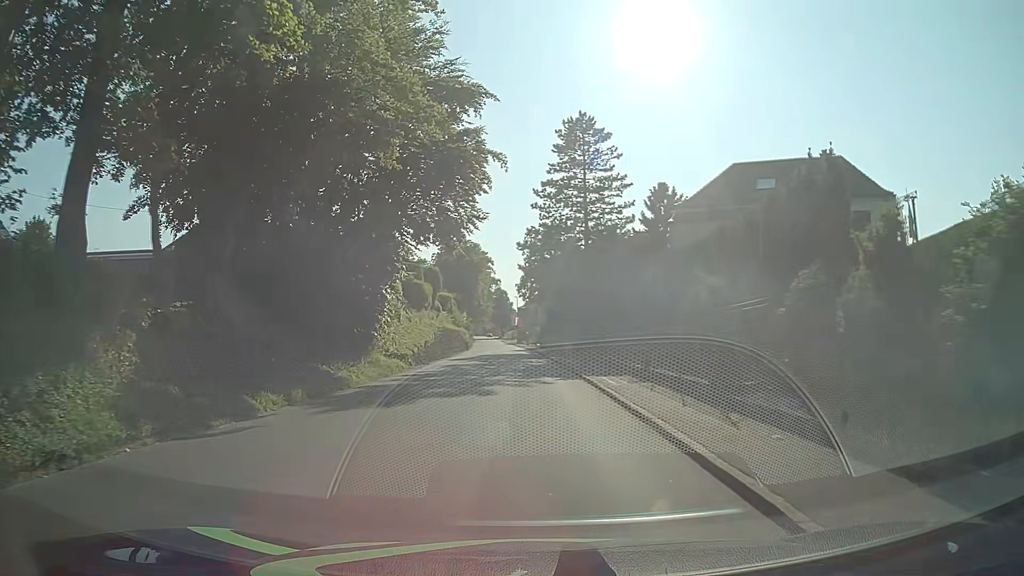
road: tertiary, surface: asphalt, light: Day
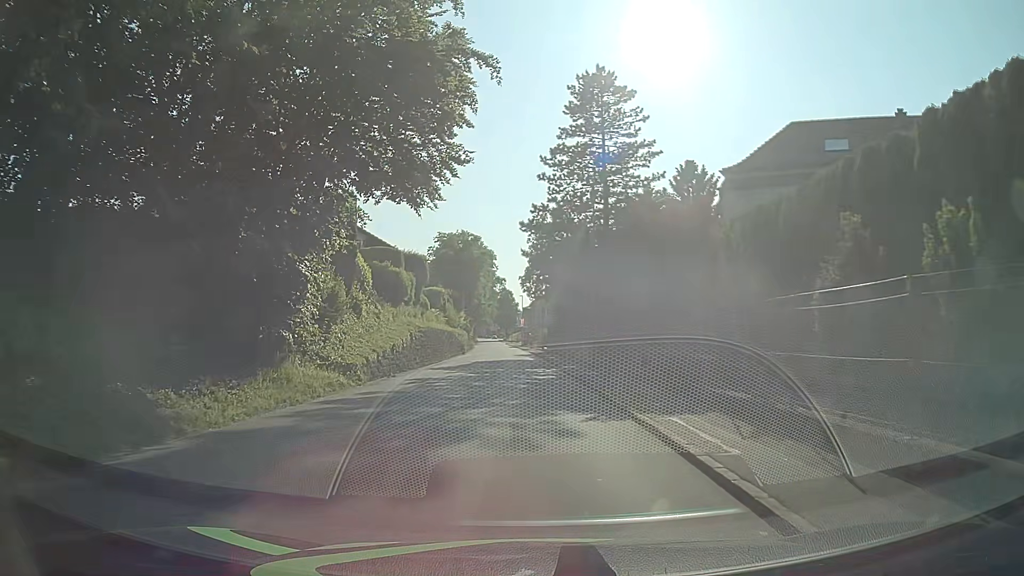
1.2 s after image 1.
(-0.1, +9.6) m; -3°
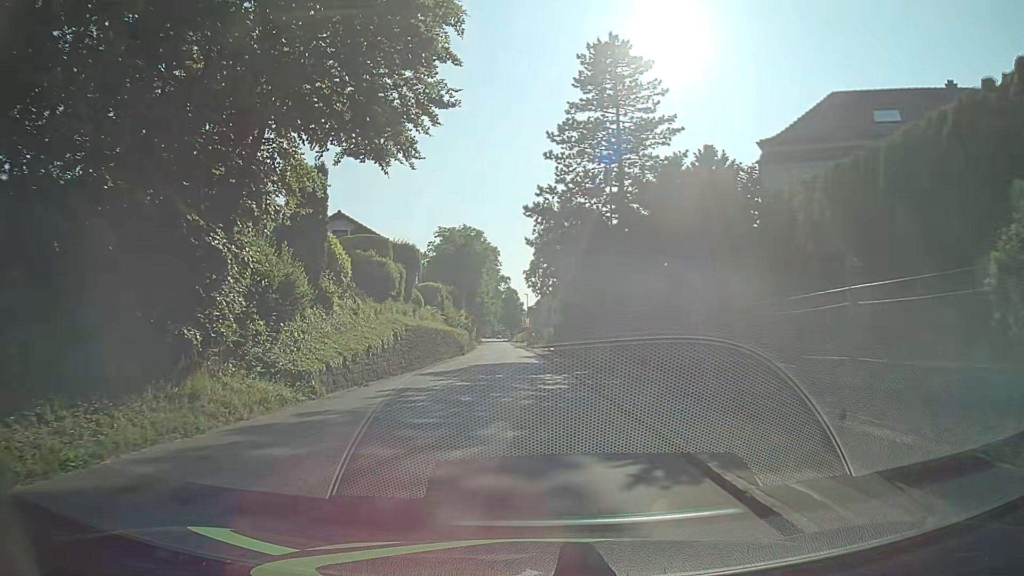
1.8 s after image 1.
(+0.1, +4.8) m; +2°
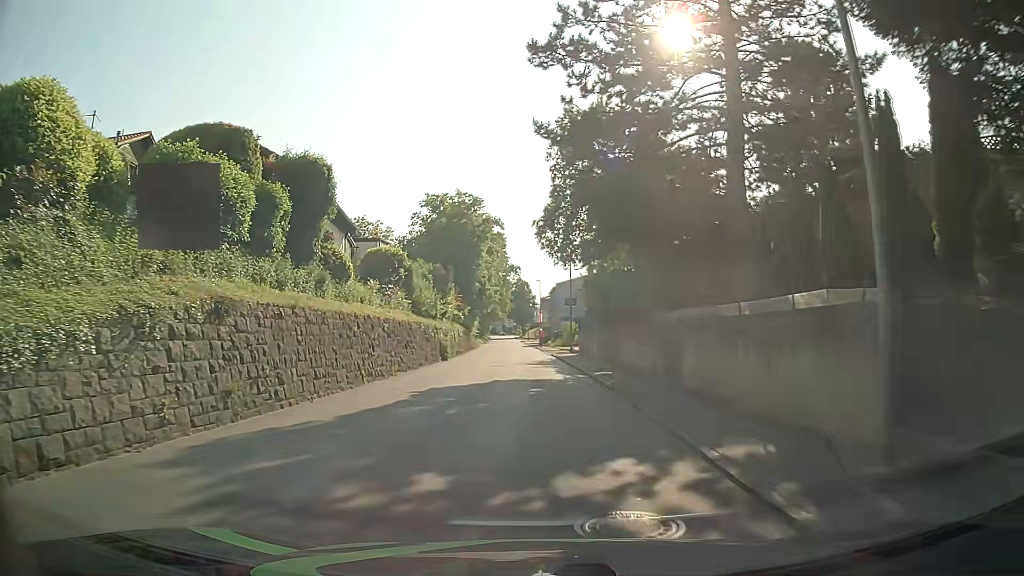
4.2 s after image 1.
(-0.6, +19.1) m; -2°
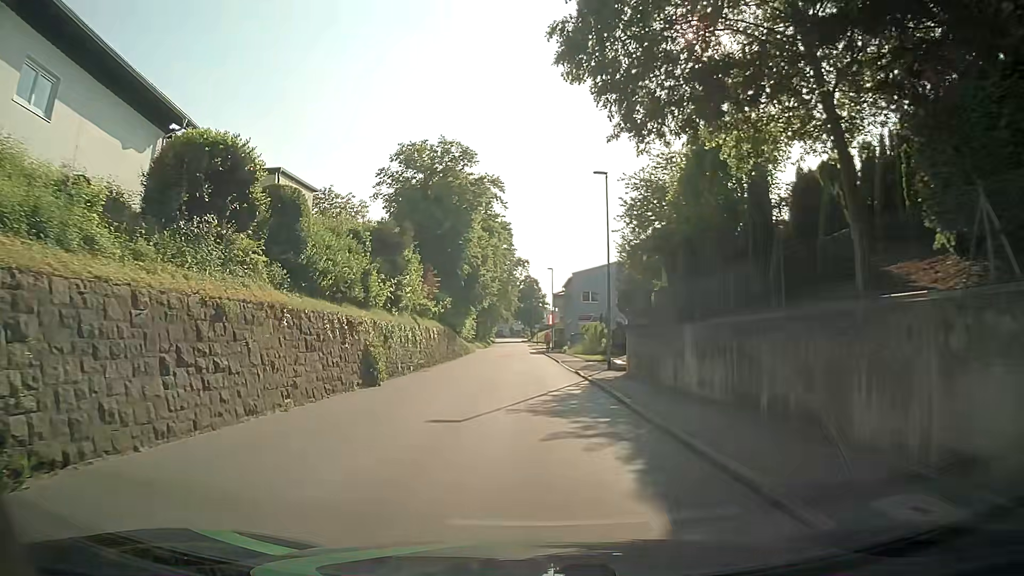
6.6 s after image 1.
(-0.2, +19.2) m; 0°
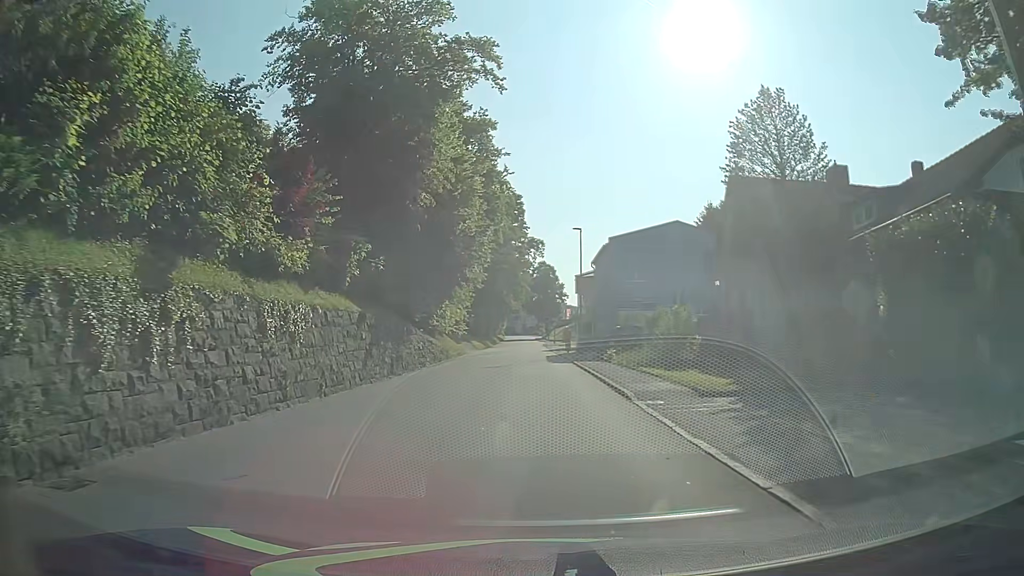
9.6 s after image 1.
(-0.5, +23.9) m; -2°
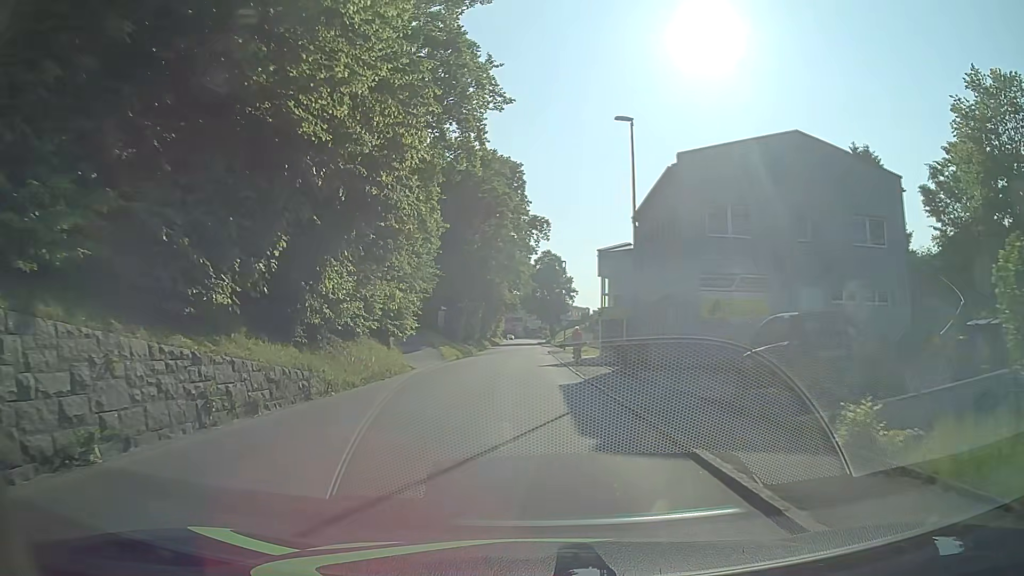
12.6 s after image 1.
(+0.1, +23.9) m; 0°
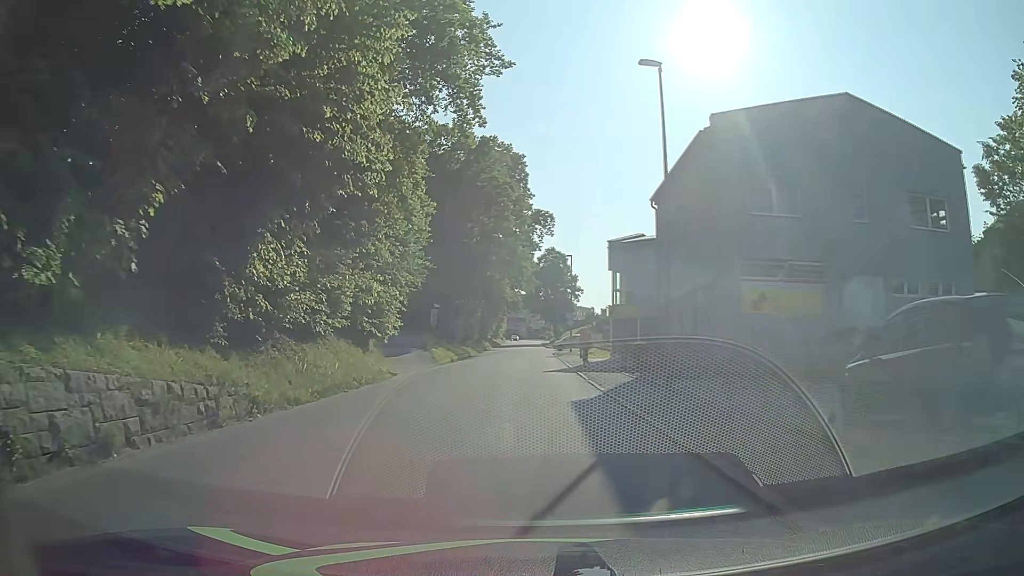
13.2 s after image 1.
(0.0, +4.8) m; 0°
(0, +10) (0, +20) (0, +30) (-1, +40) (-1, +50) (-1, +60) (-1, +70) (-1, +80) (-1, +90) (-1, +100) m
